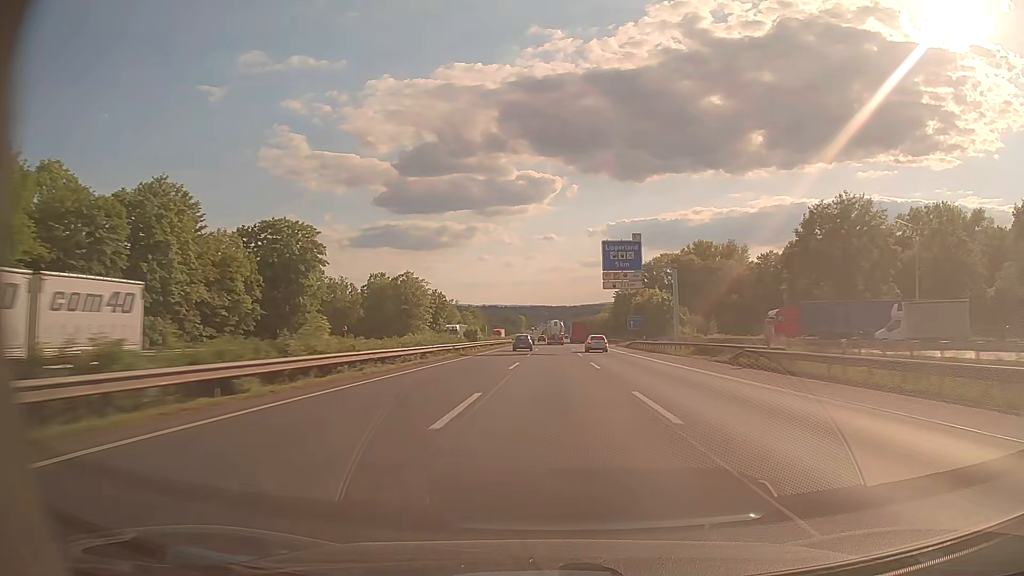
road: motorway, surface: asphalt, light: Day
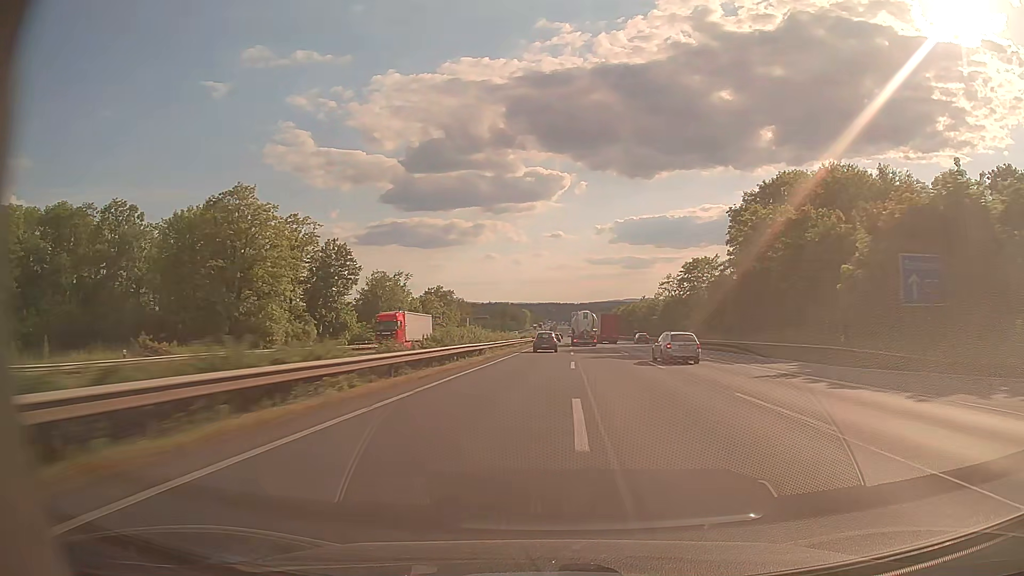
(-0.7, +91.6) m; -1°
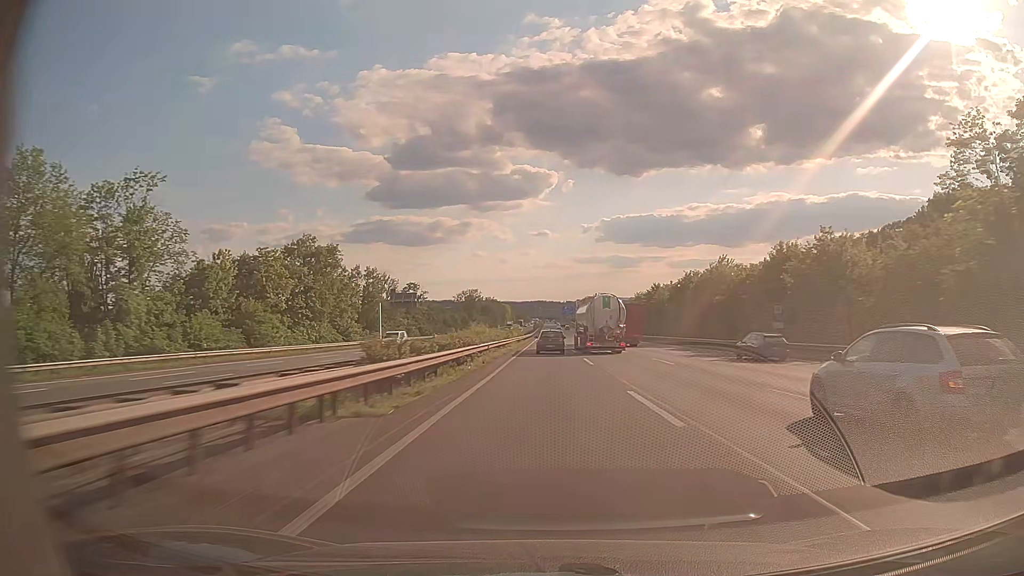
(+1.0, +88.6) m; +1°
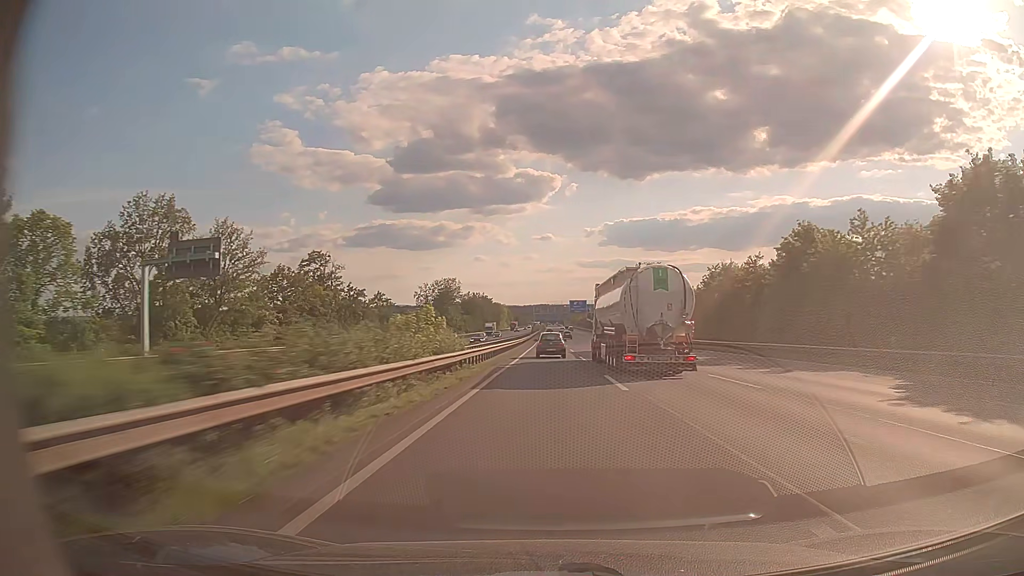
(-0.3, +65.0) m; 0°
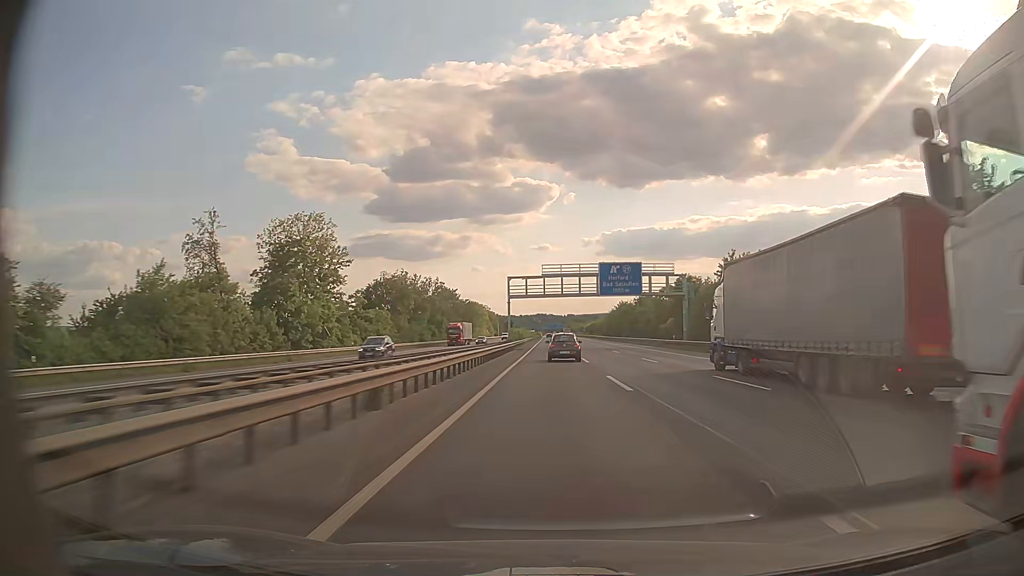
(0.0, +108.5) m; 0°
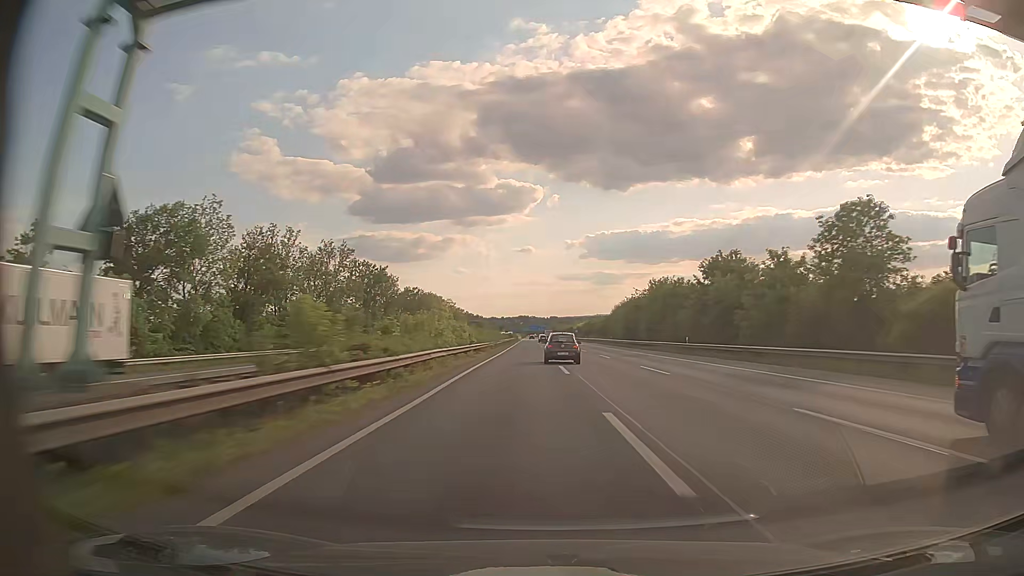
(+0.6, +65.7) m; +1°
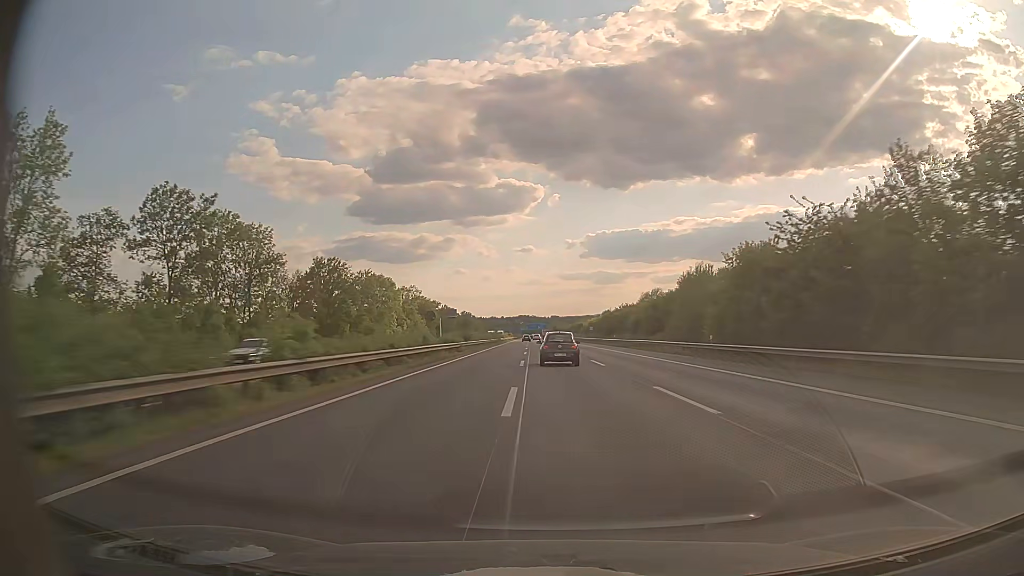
(+0.2, +65.8) m; 0°
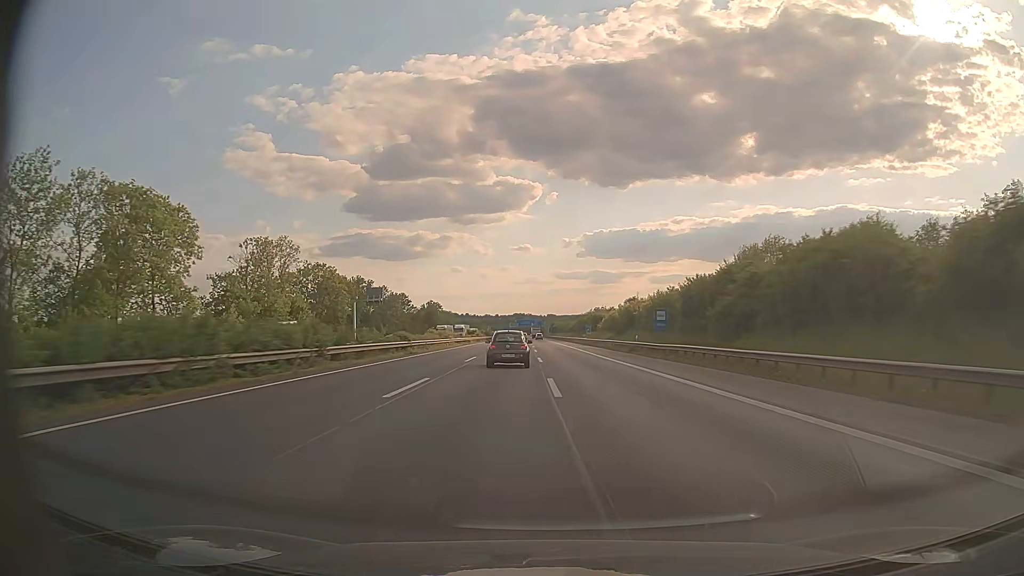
(+0.2, +86.3) m; 0°
(0, +10) (0, +20) (0, +30) (0, +40) (0, +50) (0, +60) (0, +70) (0, +80) (0, +90) (-1, +100) m
